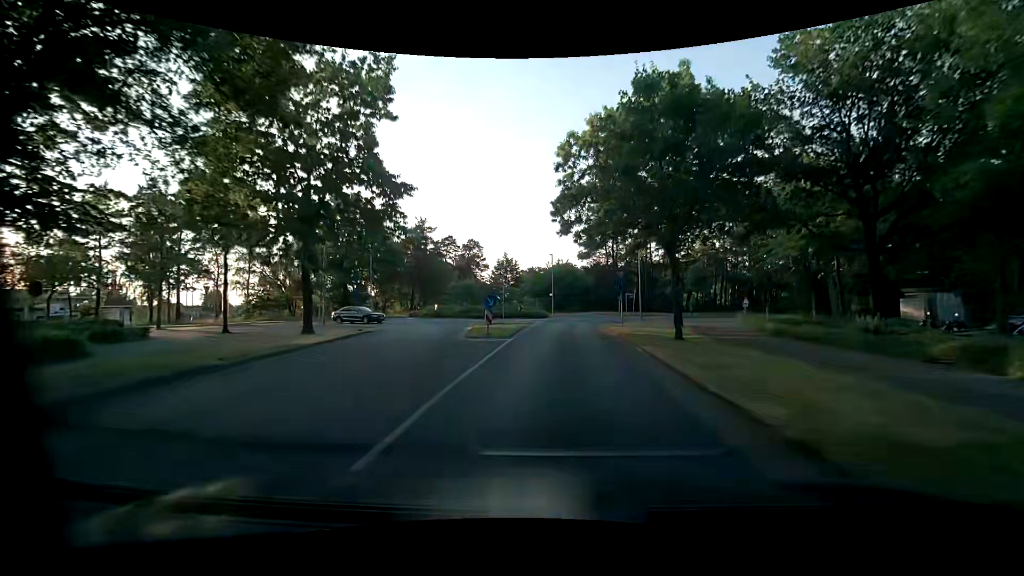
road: tertiary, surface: asphalt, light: Day
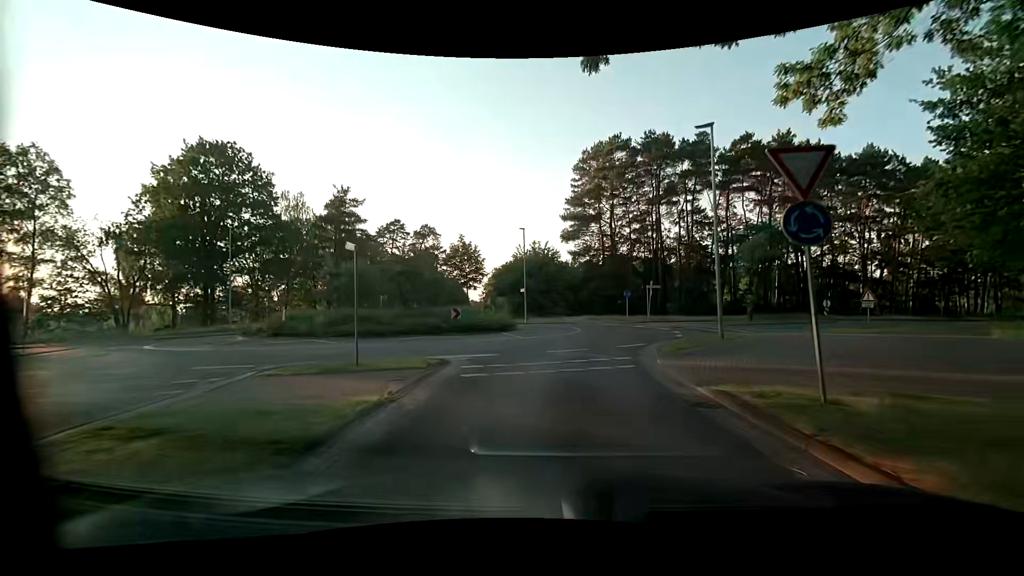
(+0.6, +23.2) m; +3°
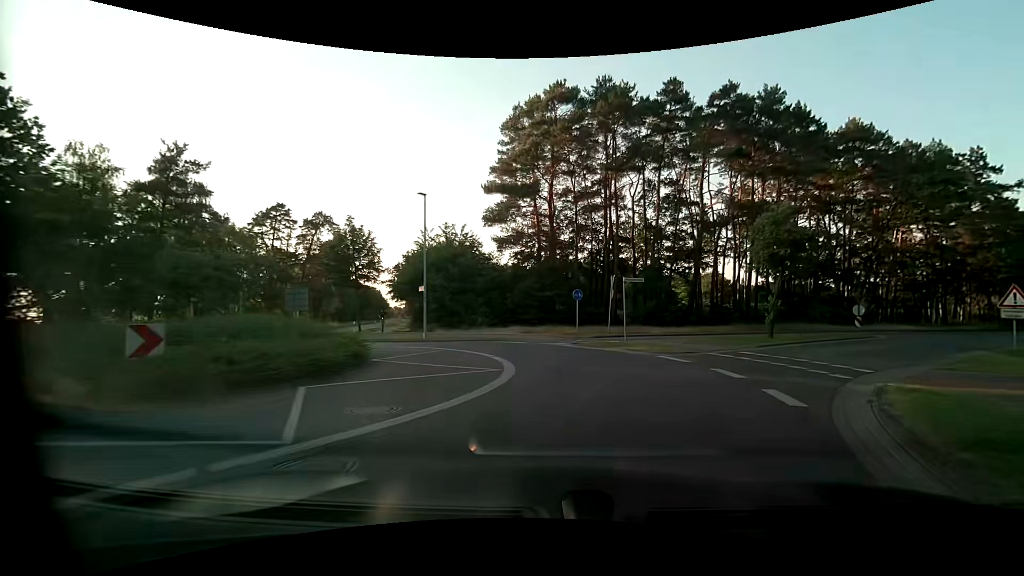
(+0.6, +15.0) m; +8°
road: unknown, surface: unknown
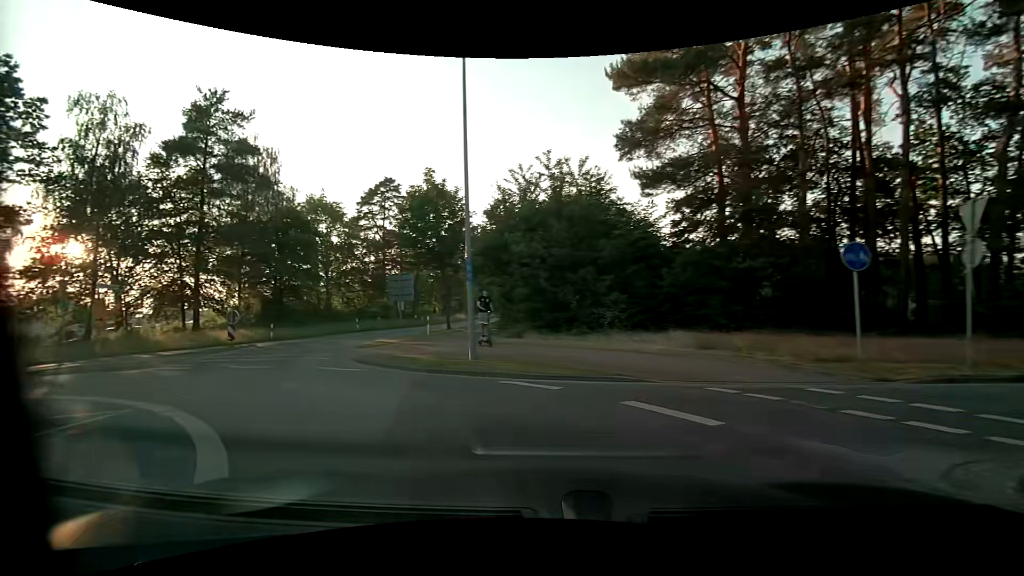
(-0.2, +16.0) m; -19°
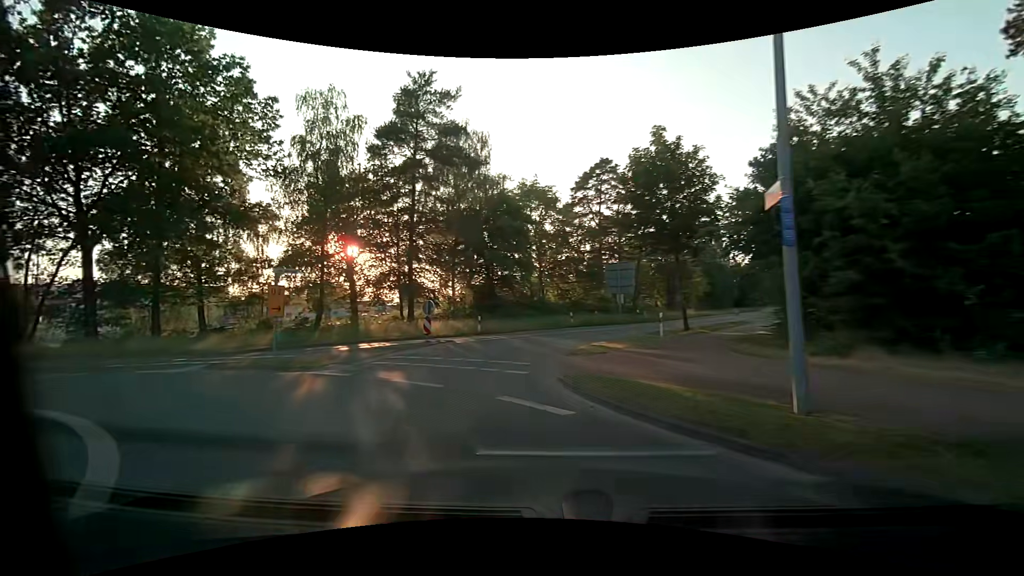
(-1.2, +6.0) m; -24°
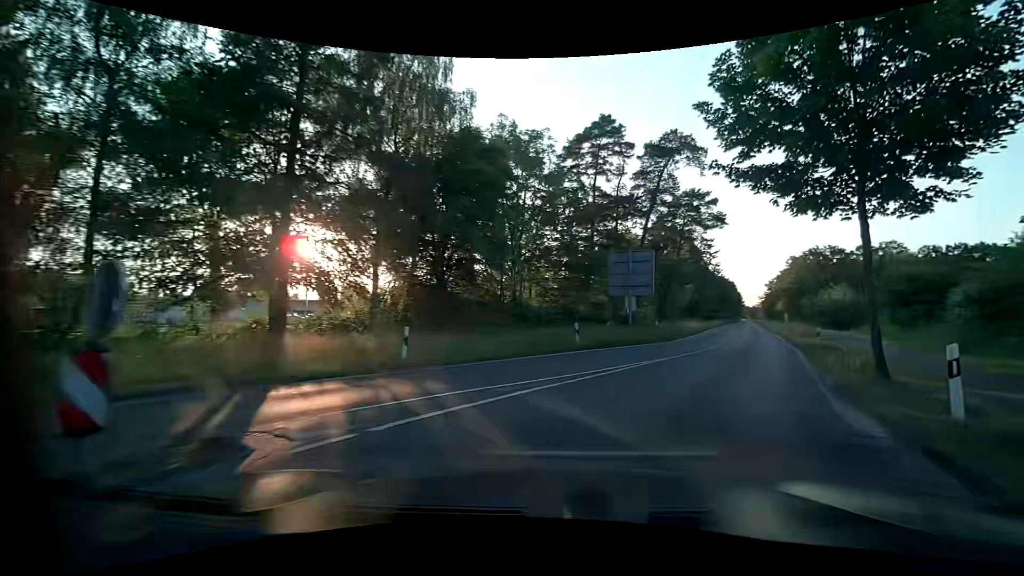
(-1.2, +15.4) m; +7°
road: tertiary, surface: asphalt
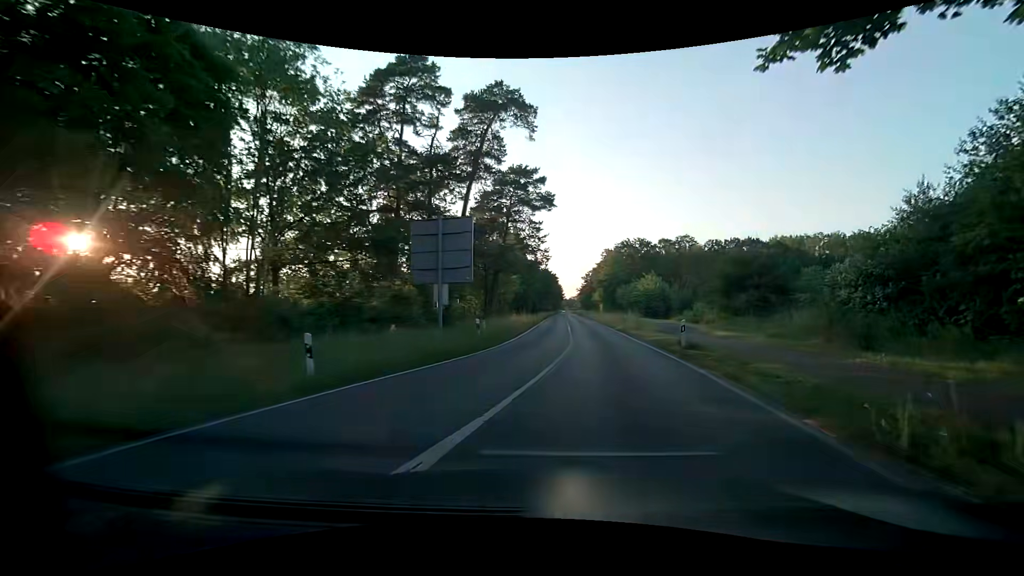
(+1.9, +10.1) m; +18°
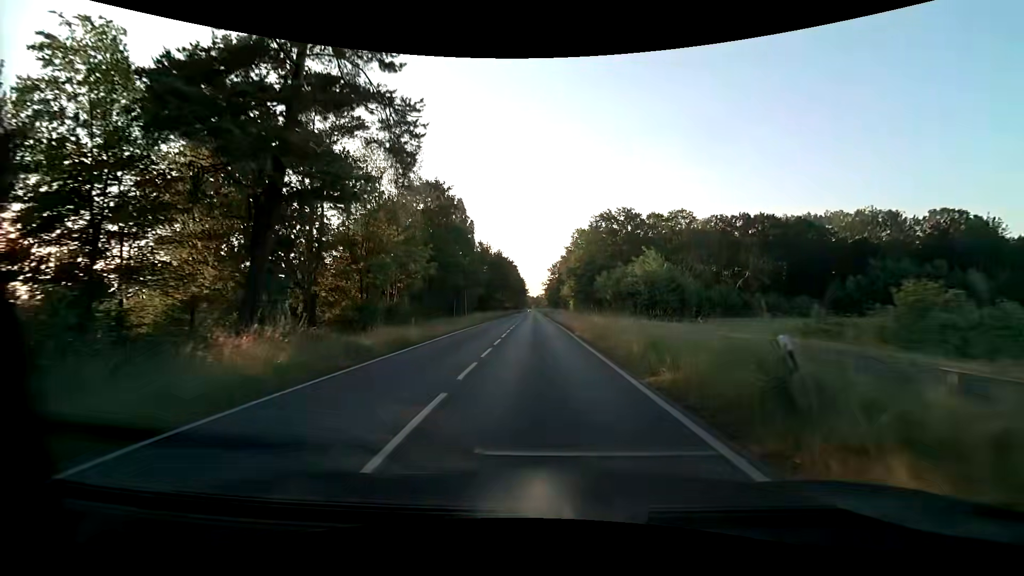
(+3.1, +34.6) m; +4°
(0, +10) (0, +20) (-1, +30) (-1, +40) (-1, +50) (-1, +60) (-1, +70) (-2, +80) (-2, +90) (-2, +100) m
